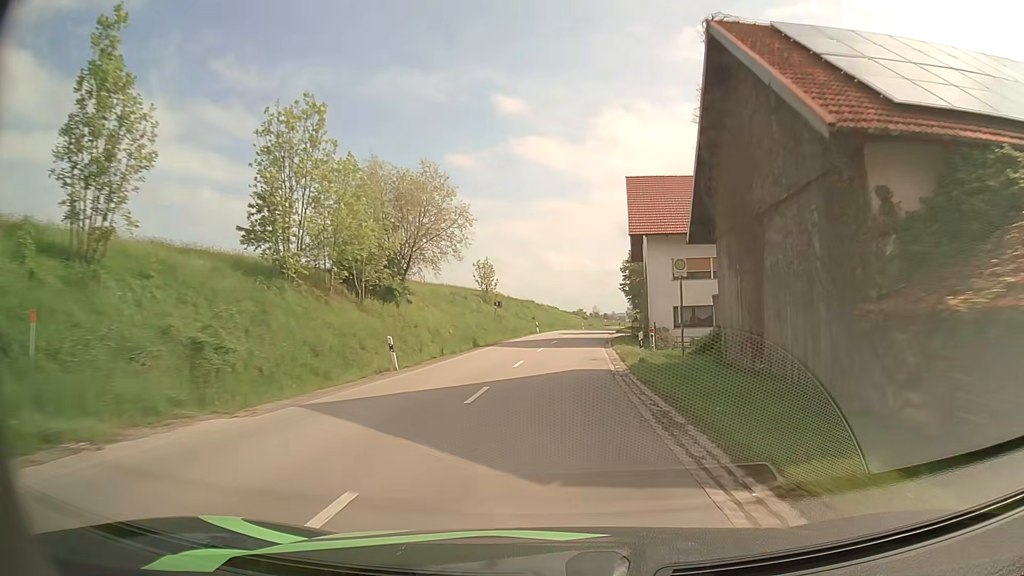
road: secondary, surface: asphalt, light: Day
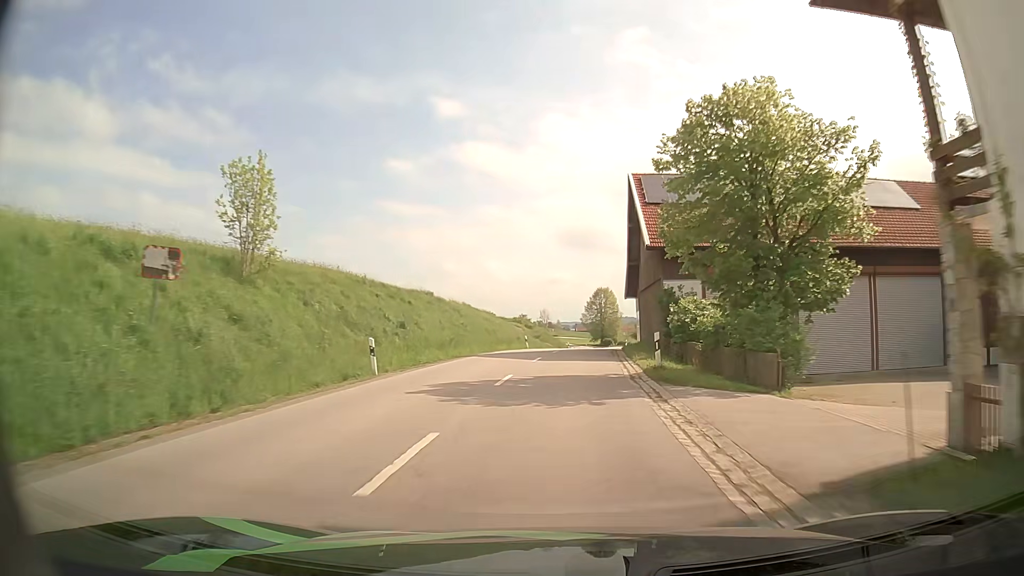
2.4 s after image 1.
(+1.9, +42.6) m; +5°
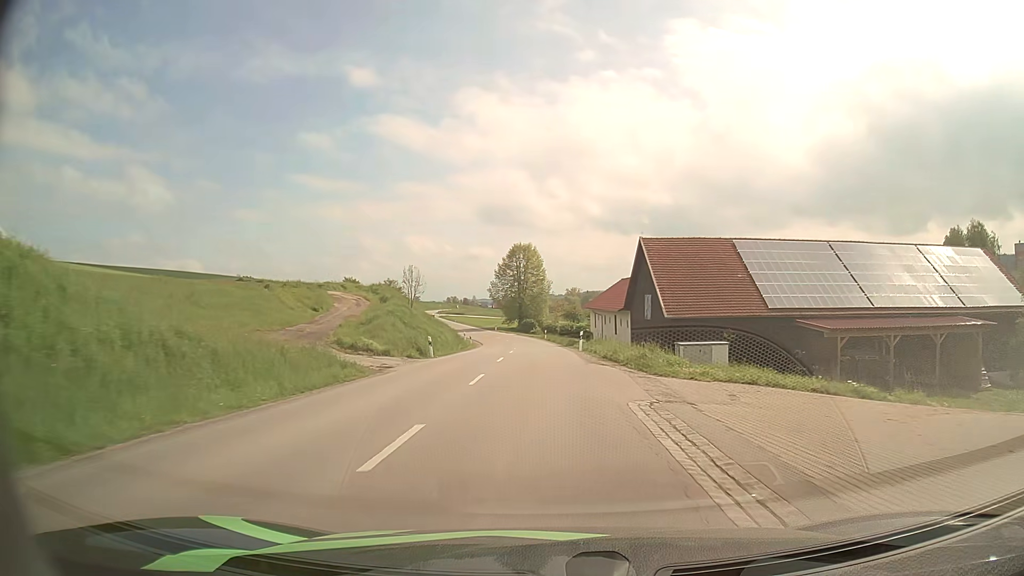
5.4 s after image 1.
(+4.2, +53.1) m; +7°
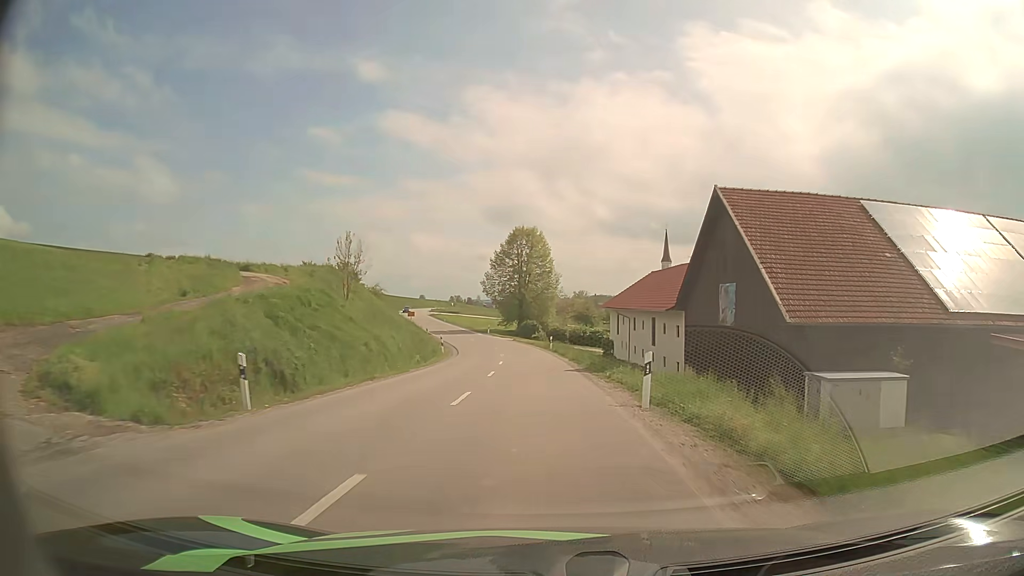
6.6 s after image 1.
(0.0, +21.2) m; 0°
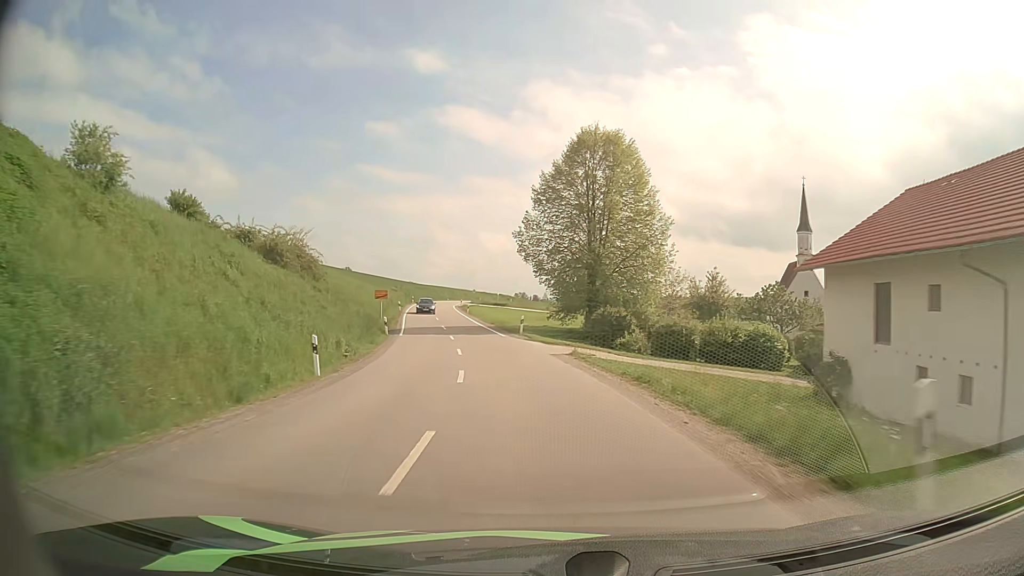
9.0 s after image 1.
(-1.6, +43.2) m; -5°
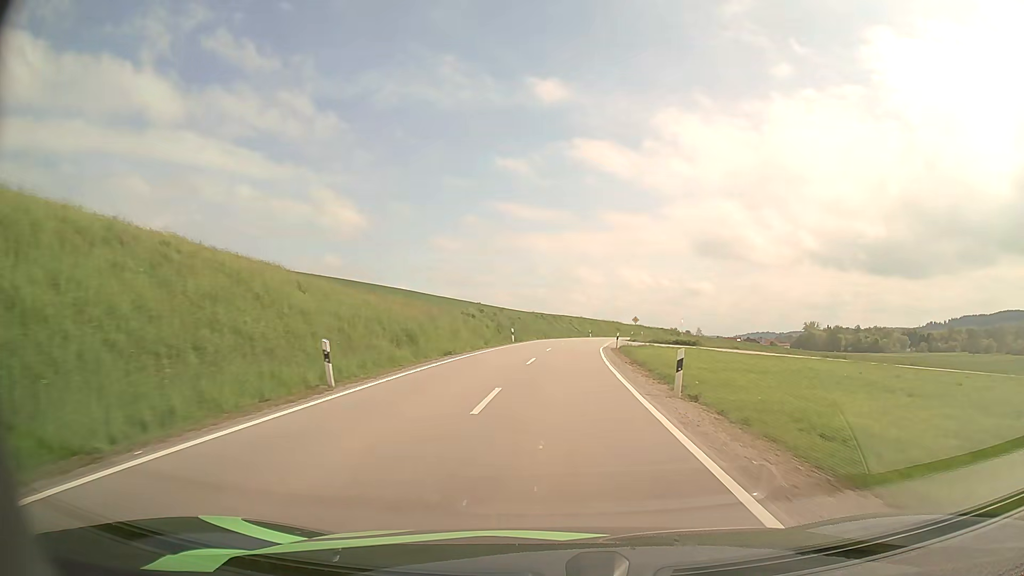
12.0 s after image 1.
(-7.7, +55.5) m; -13°
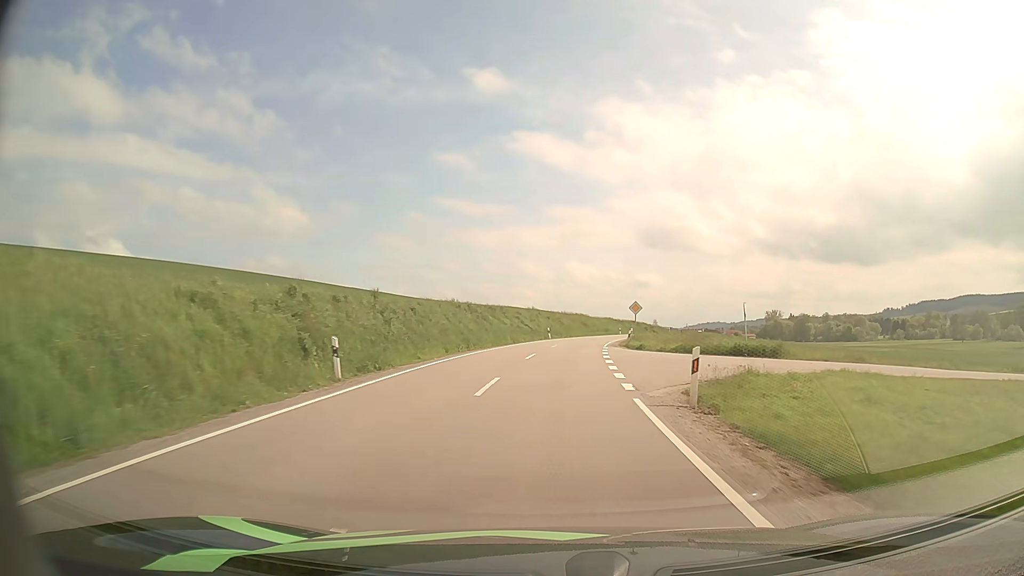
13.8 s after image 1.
(+1.0, +33.6) m; +4°
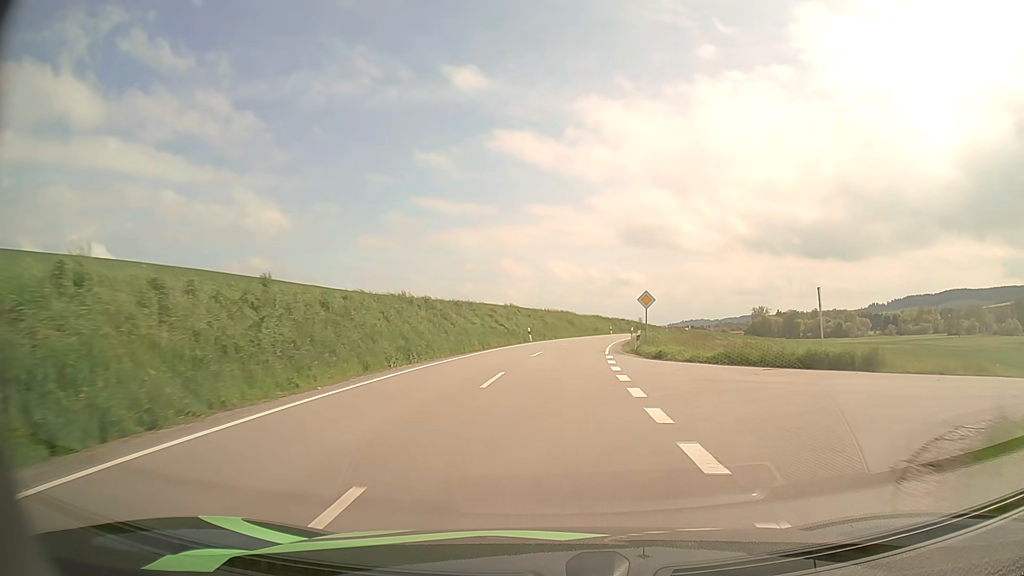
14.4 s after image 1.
(+0.1, +11.0) m; +2°
(0, +10) (0, +20) (+1, +30) (+2, +40) (+4, +50) (+6, +60) (+8, +69) (+11, +79) (+13, +89) (+16, +98) m
